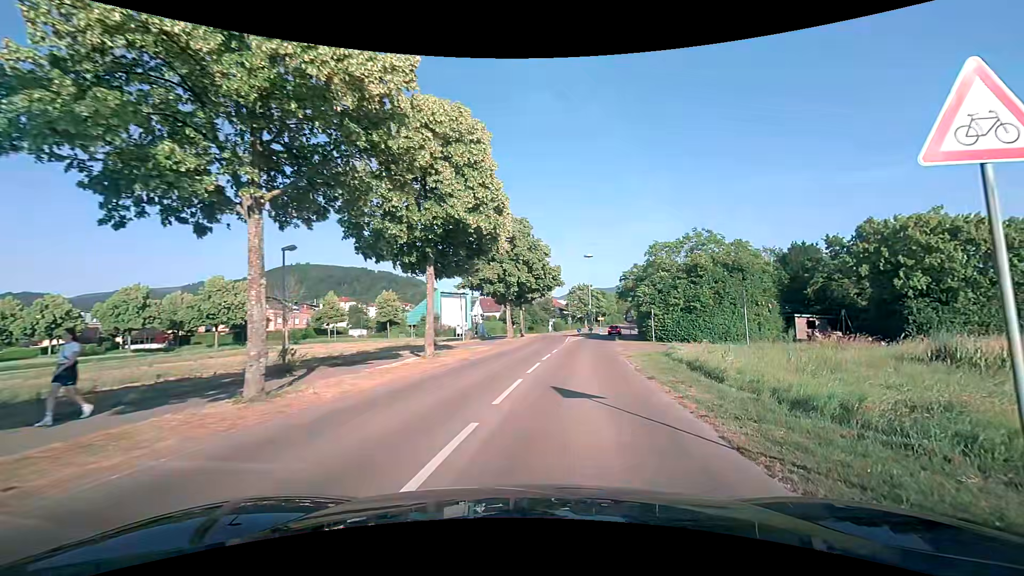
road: residential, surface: asphalt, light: Day
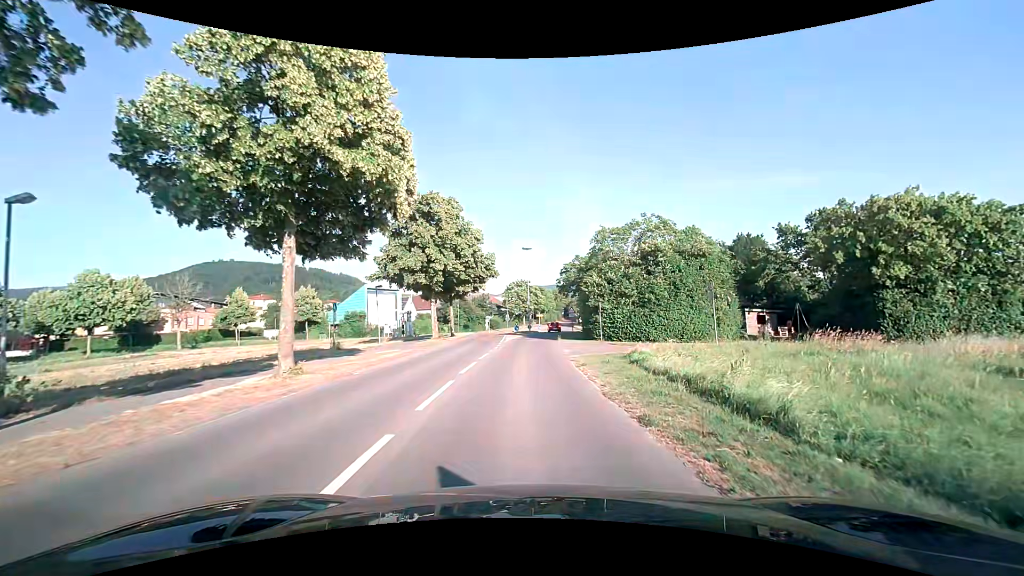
(+0.5, +6.7) m; +6°
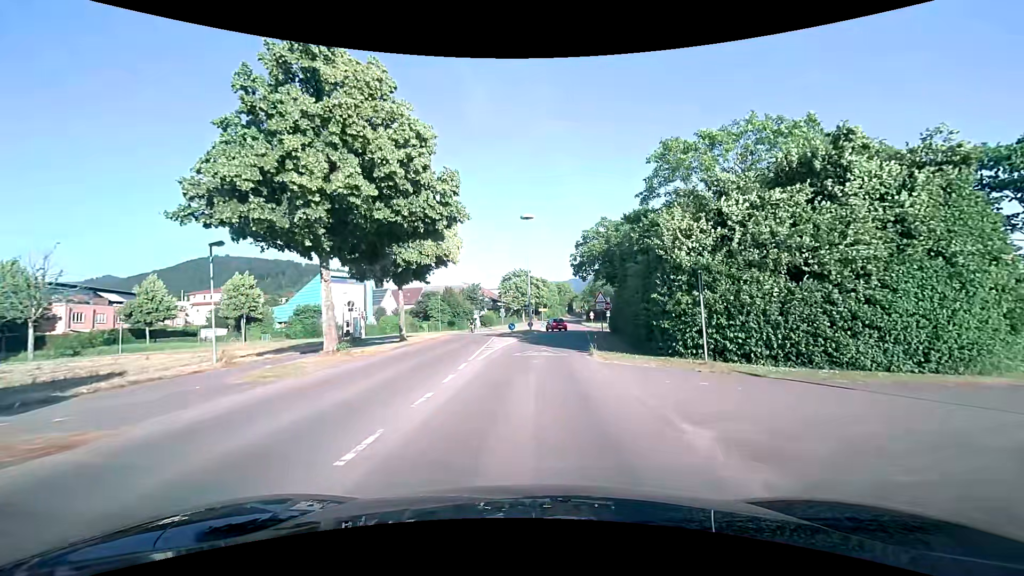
(-0.1, +20.2) m; 0°
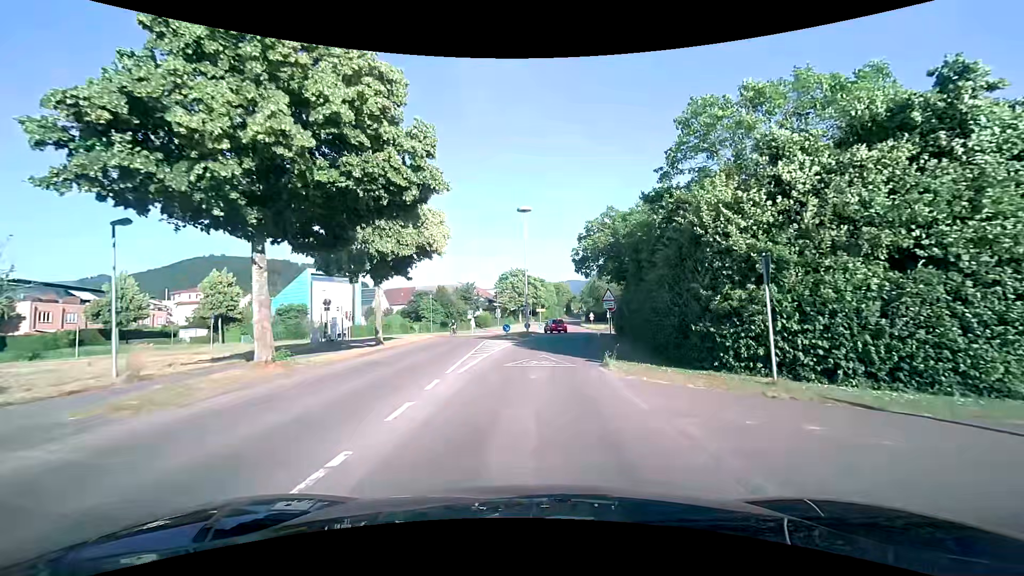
(0.0, +4.2) m; 0°
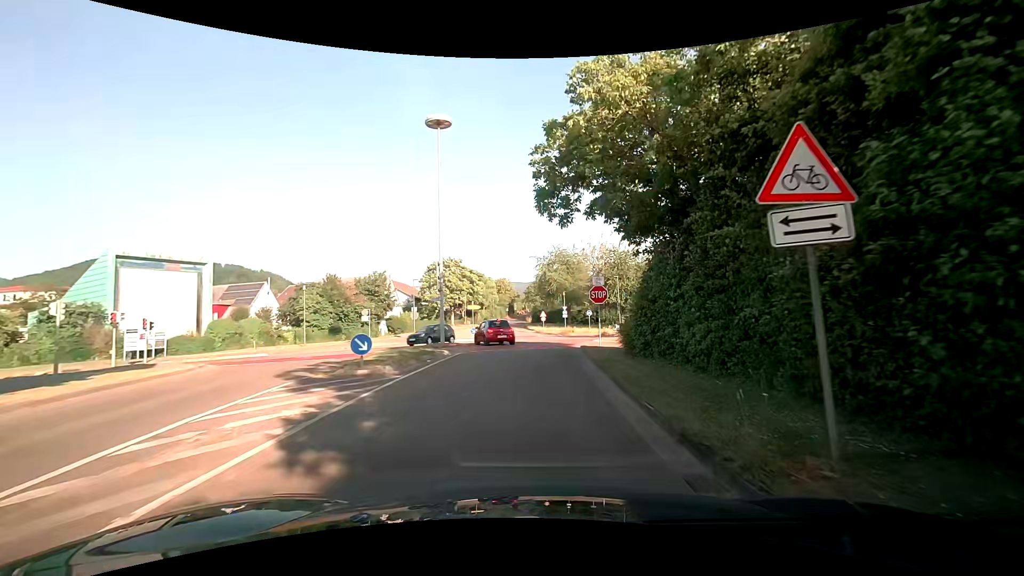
(+1.2, +22.9) m; +6°
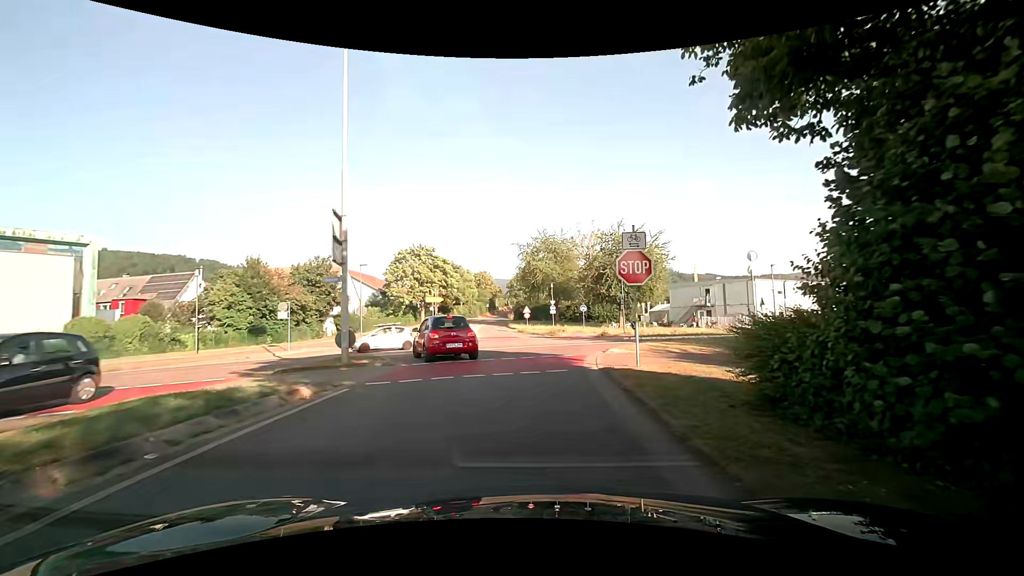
(+0.4, +11.6) m; +2°
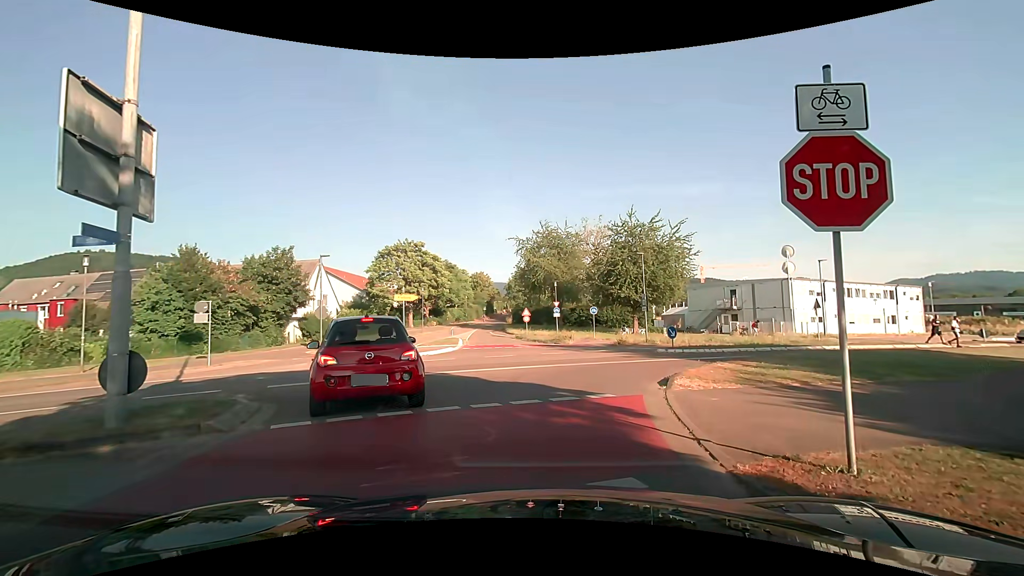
(0.0, +7.7) m; -1°
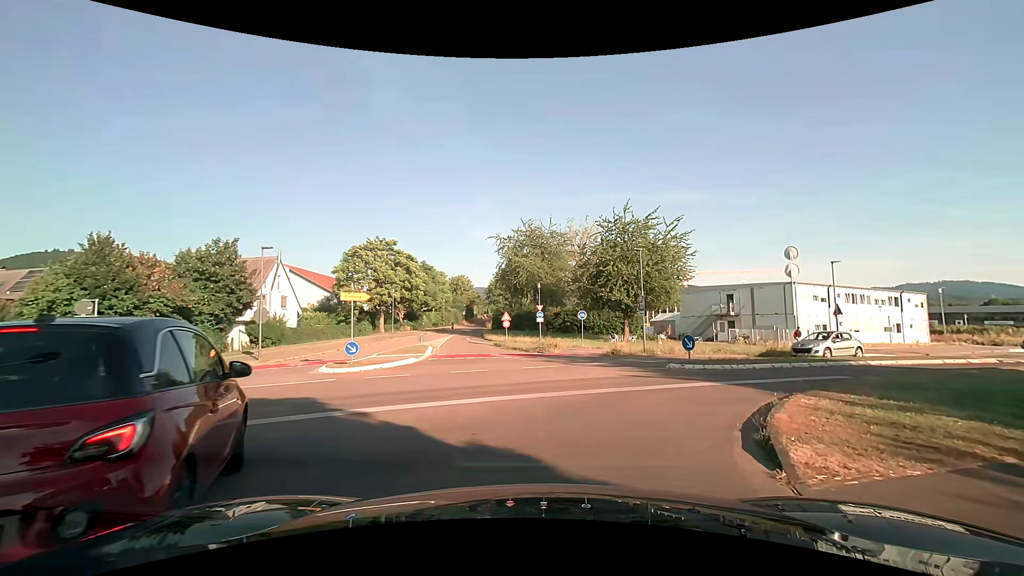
(+0.2, +5.5) m; +4°
(+1, +10) (+8, +17) (+16, +23) (+25, +27) (+34, +32) (+43, +37) (+52, +41) (+60, +46) (+69, +51) (+78, +55) m
